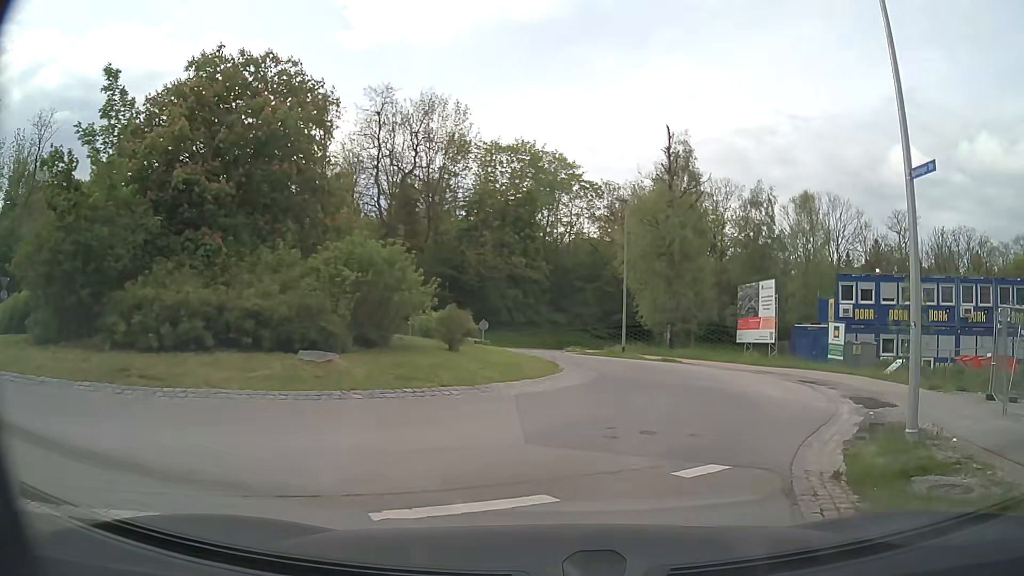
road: residential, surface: asphalt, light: Day
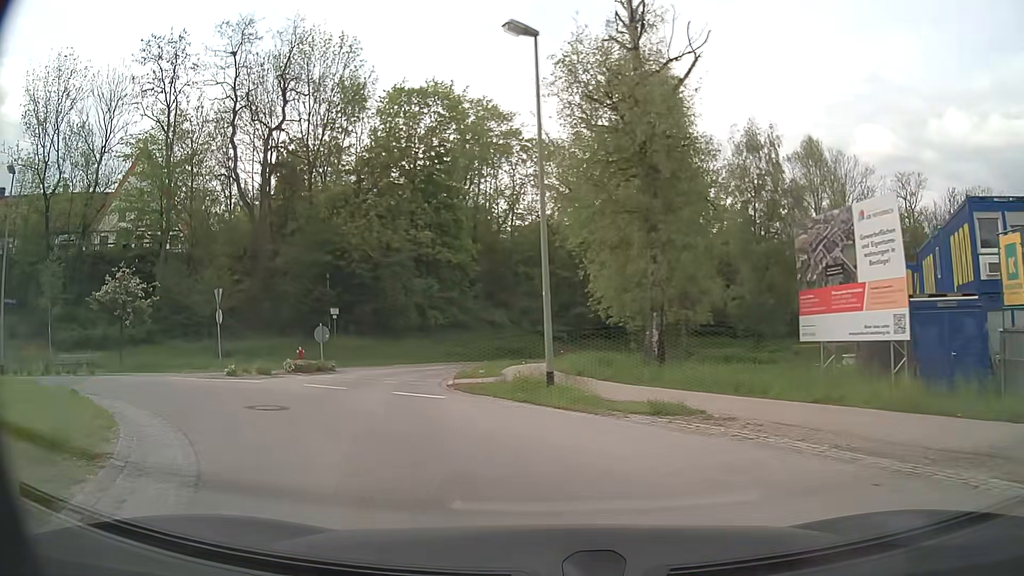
(+3.0, +19.3) m; +1°
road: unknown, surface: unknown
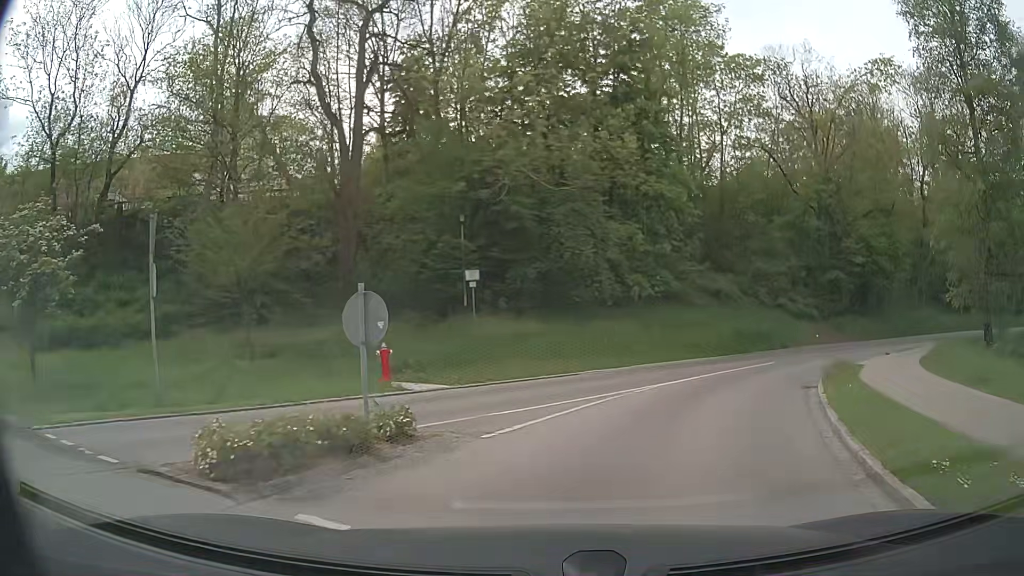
(-4.0, +16.8) m; -13°
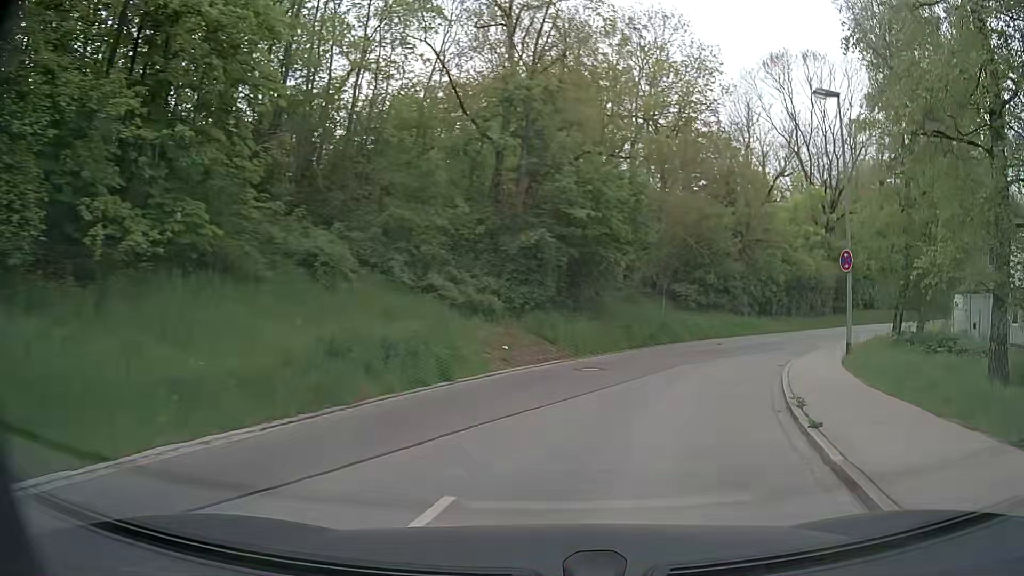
(+4.2, +17.3) m; +30°
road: residential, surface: paved
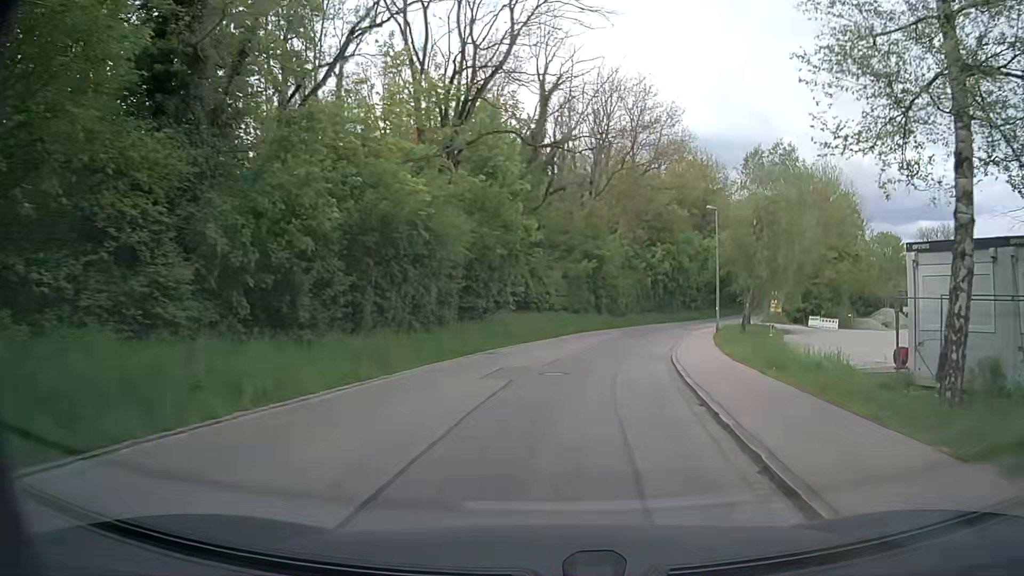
(+10.1, +29.2) m; +34°
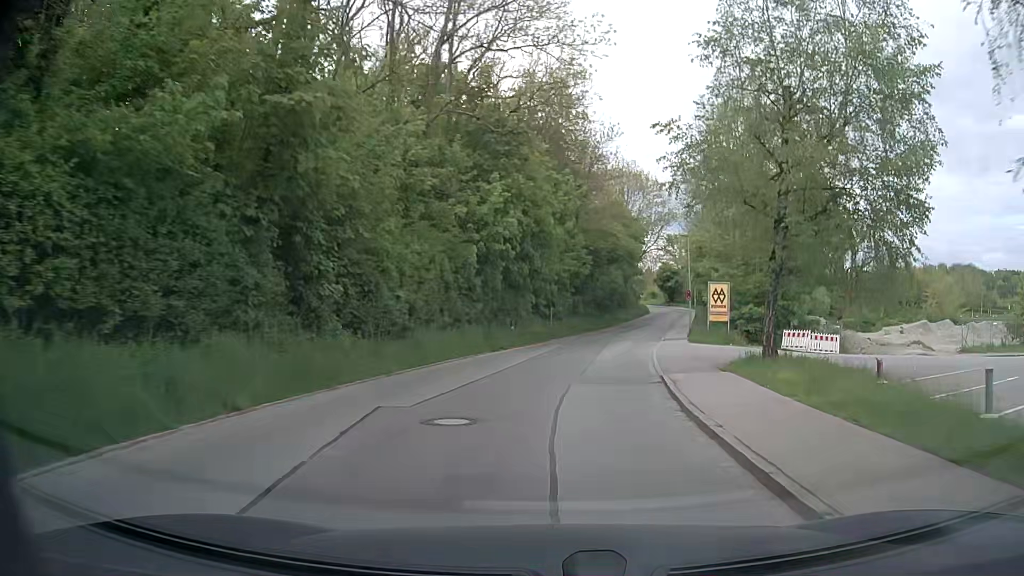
(+4.7, +33.7) m; +14°
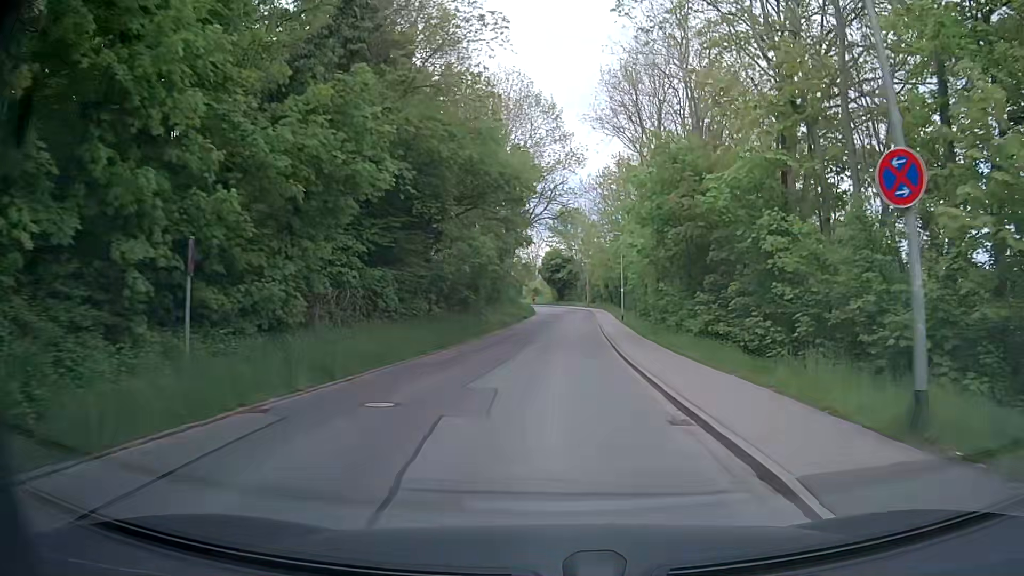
(+4.1, +34.5) m; +11°
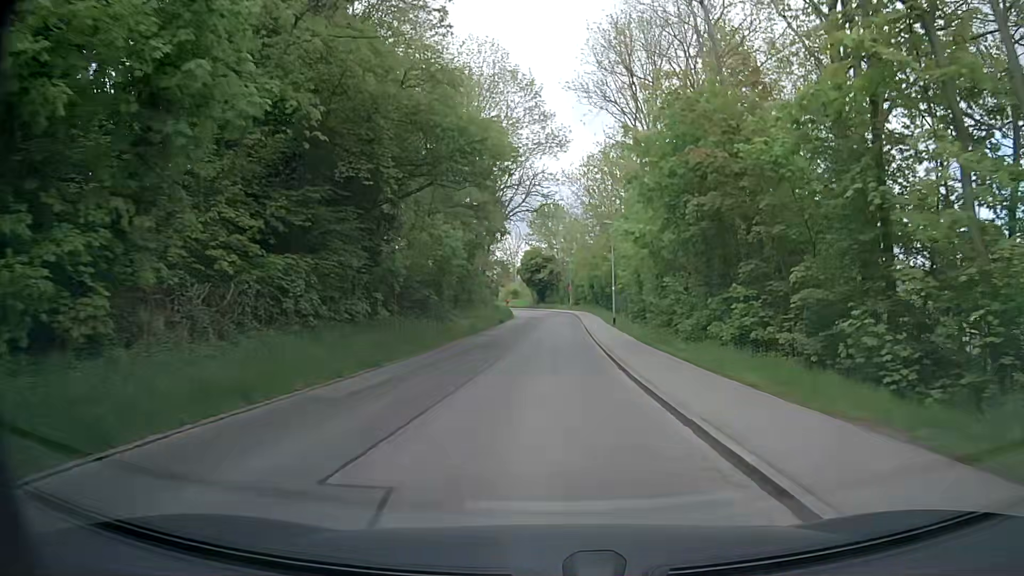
(+0.1, +7.1) m; +1°
(0, +10) (+1, +20) (+1, +30) (+2, +40) (+2, +50) (+3, +60) (+3, +70) (+2, +80) (0, +90) (-2, +99) m
